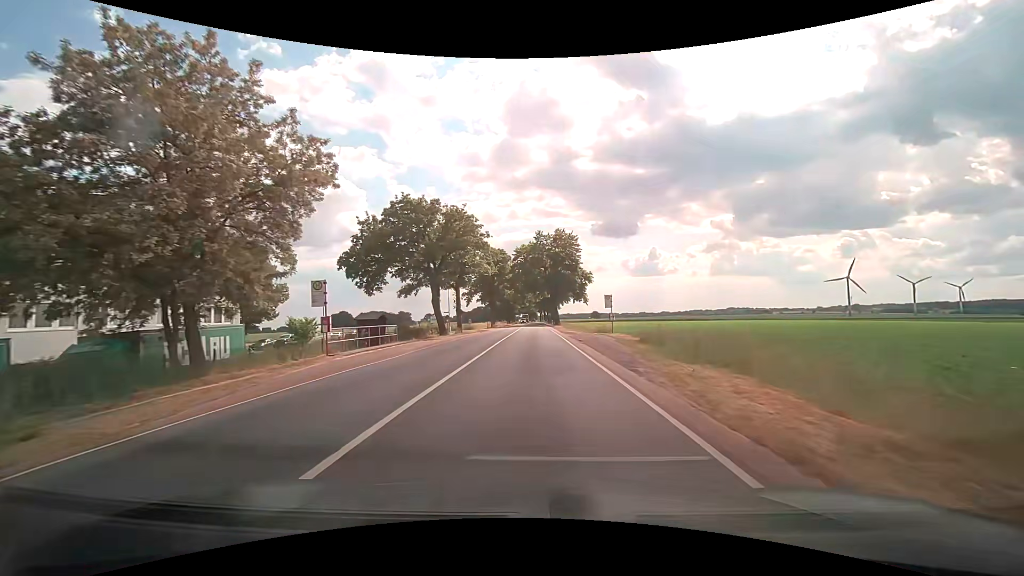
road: secondary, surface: asphalt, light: Day
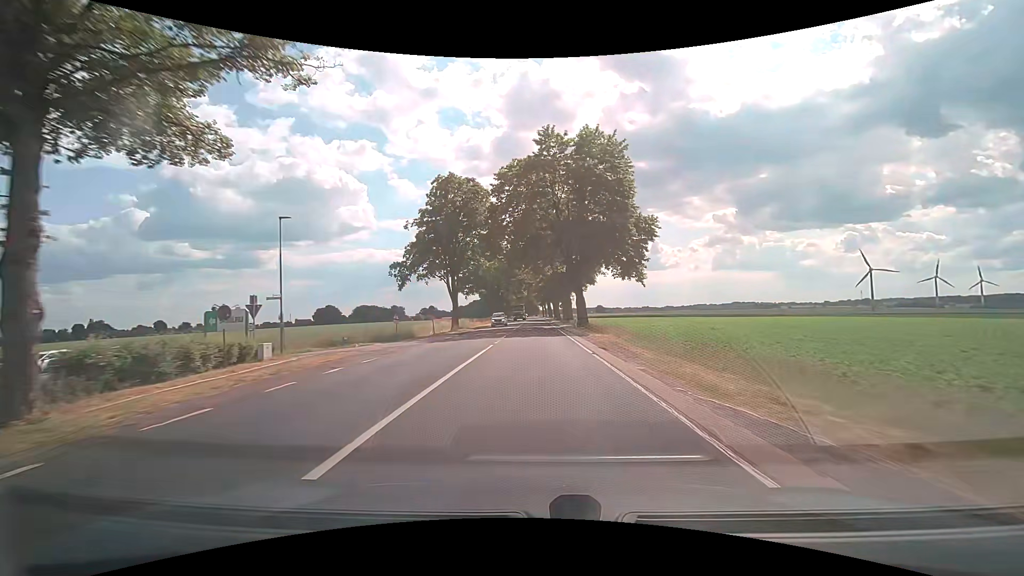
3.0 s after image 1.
(+0.2, +50.8) m; 0°
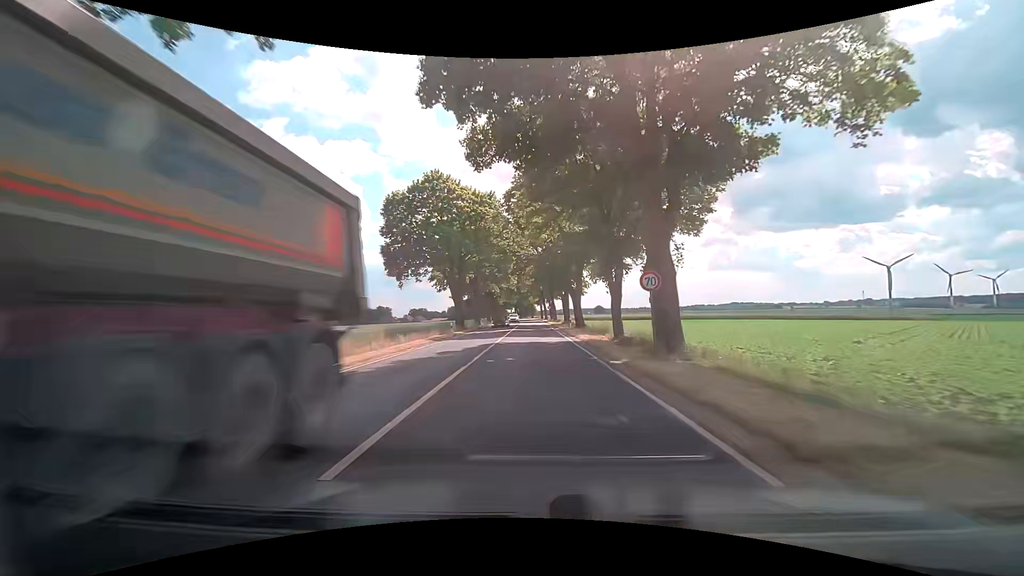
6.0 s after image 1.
(0.0, +51.0) m; +1°
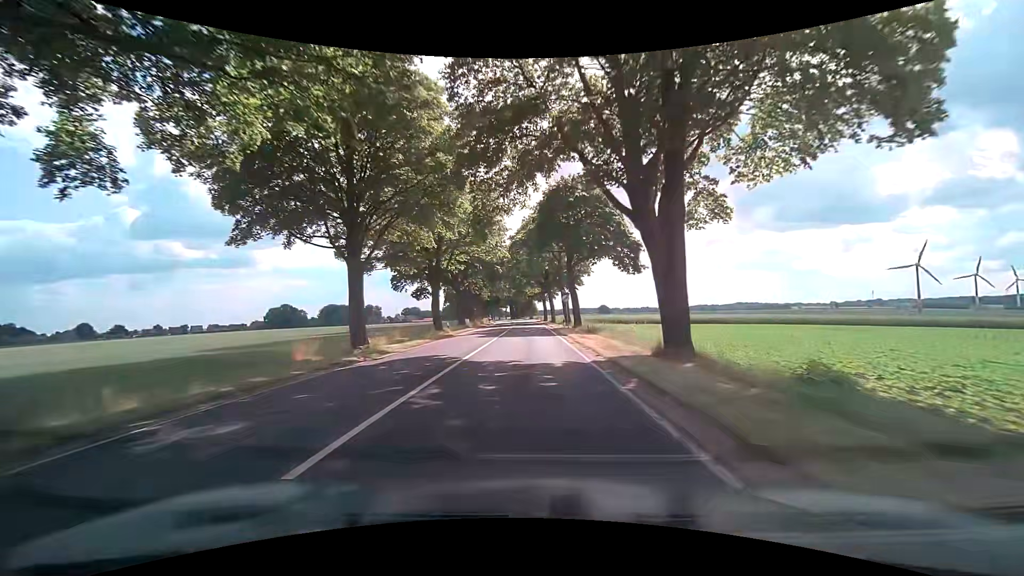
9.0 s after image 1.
(-0.2, +51.3) m; -1°
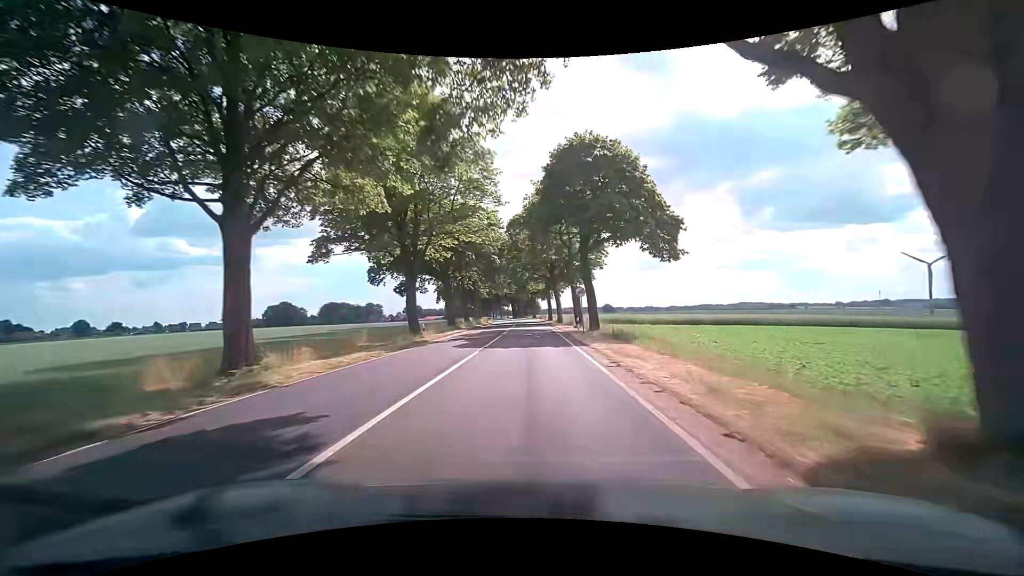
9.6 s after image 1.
(0.0, +10.4) m; 0°
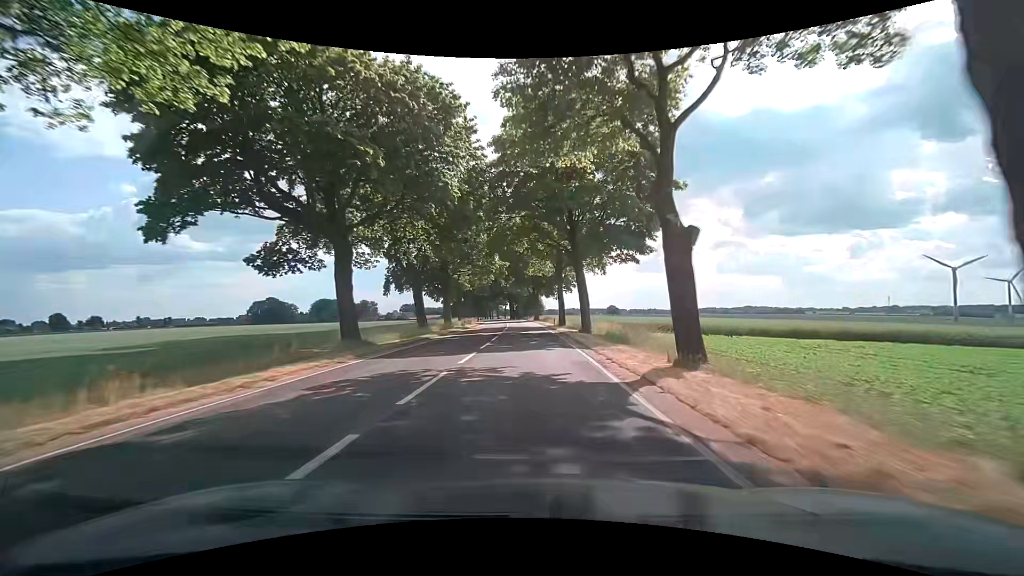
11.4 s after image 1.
(+0.1, +31.5) m; 0°
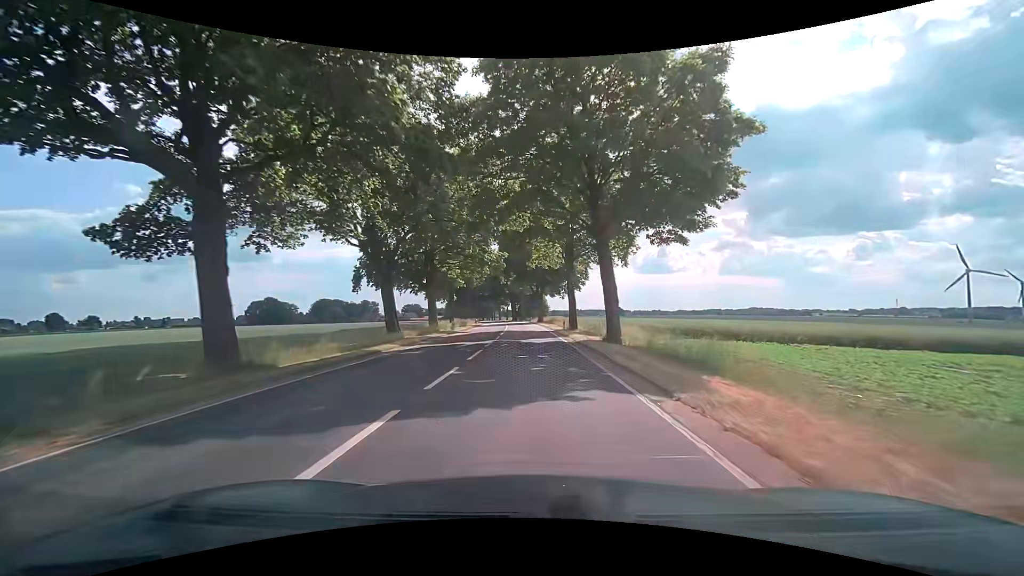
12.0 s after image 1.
(-0.1, +10.6) m; 0°
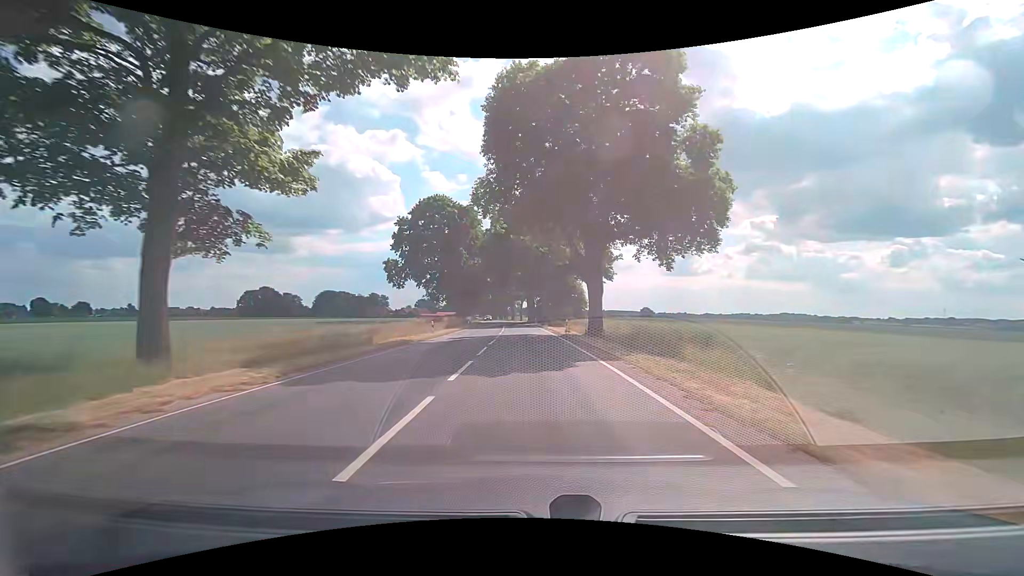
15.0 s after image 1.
(-1.4, +53.3) m; -3°
(0, +10) (0, +20) (0, +30) (-1, +40) (-1, +50) (-2, +60) (-2, +70) (-3, +80) (-4, +90) (-4, +100) m
